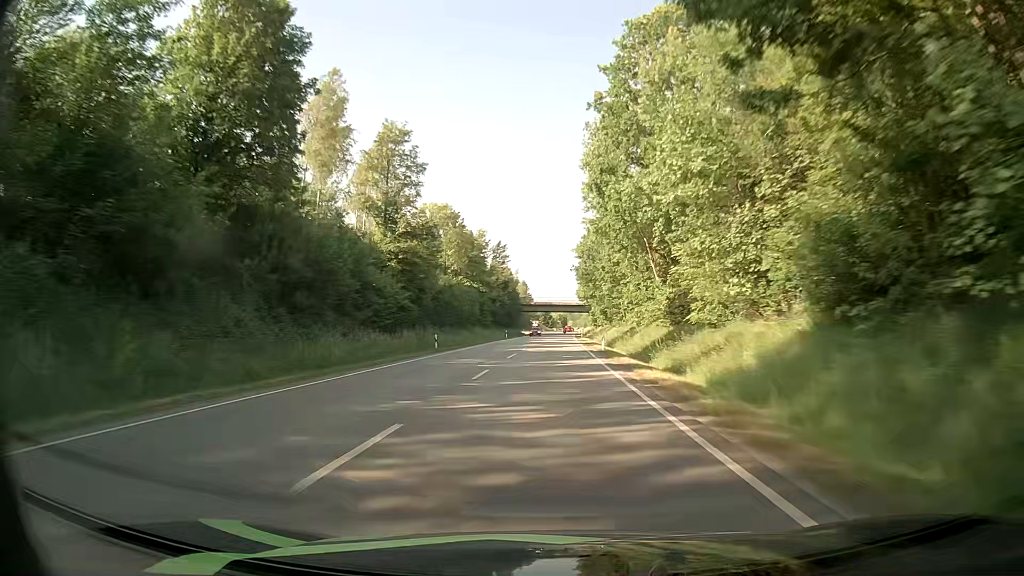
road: primary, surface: asphalt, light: Day
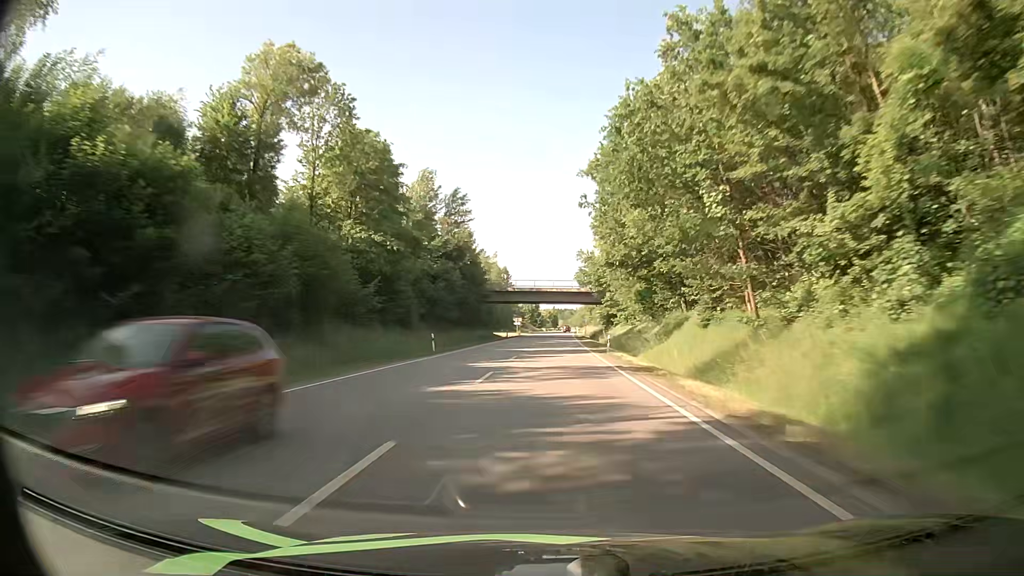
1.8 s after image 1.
(+0.5, +50.8) m; +1°
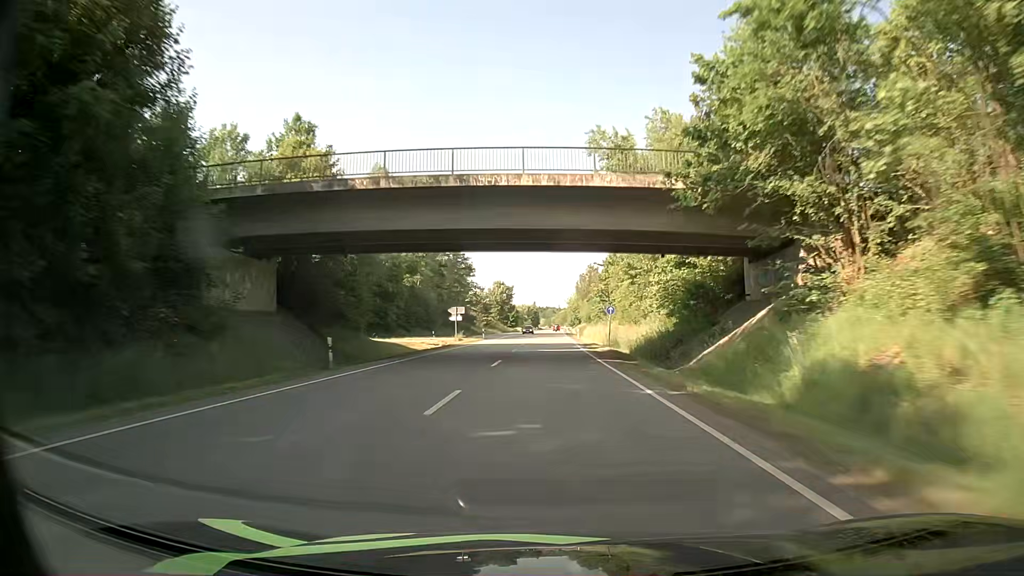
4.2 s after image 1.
(+0.7, +67.7) m; +1°
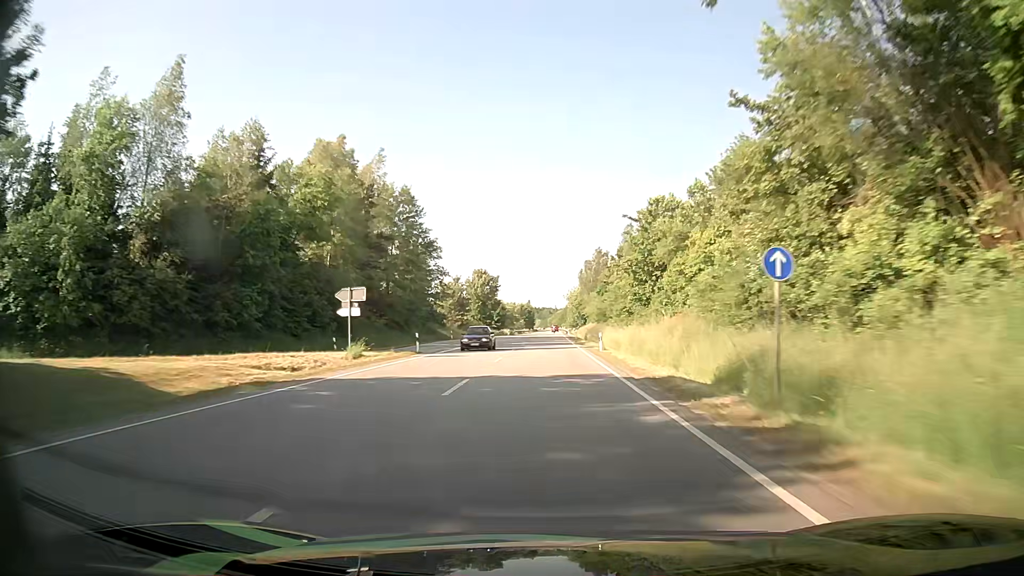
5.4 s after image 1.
(+0.2, +33.9) m; 0°
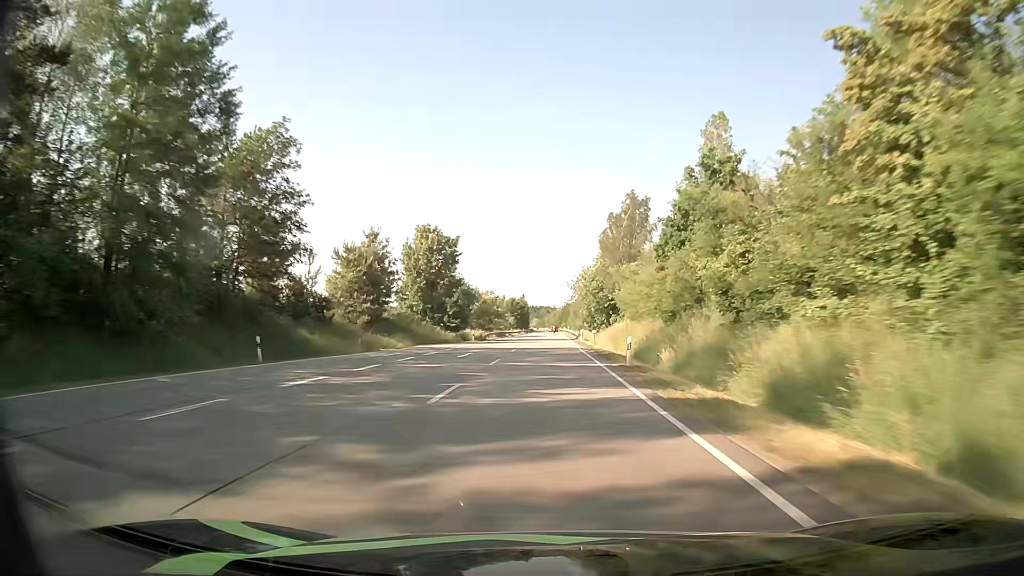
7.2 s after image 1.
(+0.3, +50.8) m; +1°
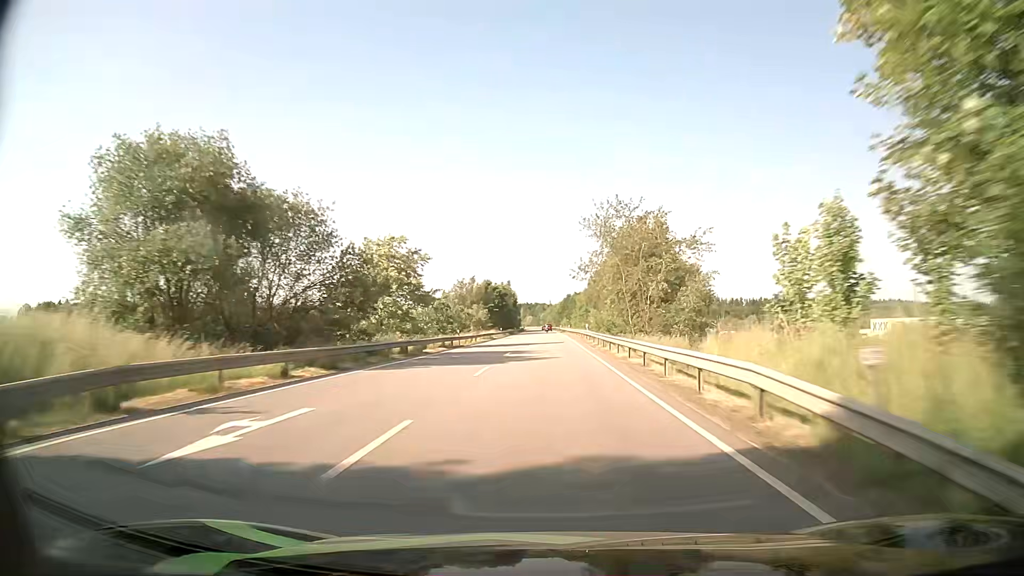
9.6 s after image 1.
(+0.2, +67.7) m; 0°
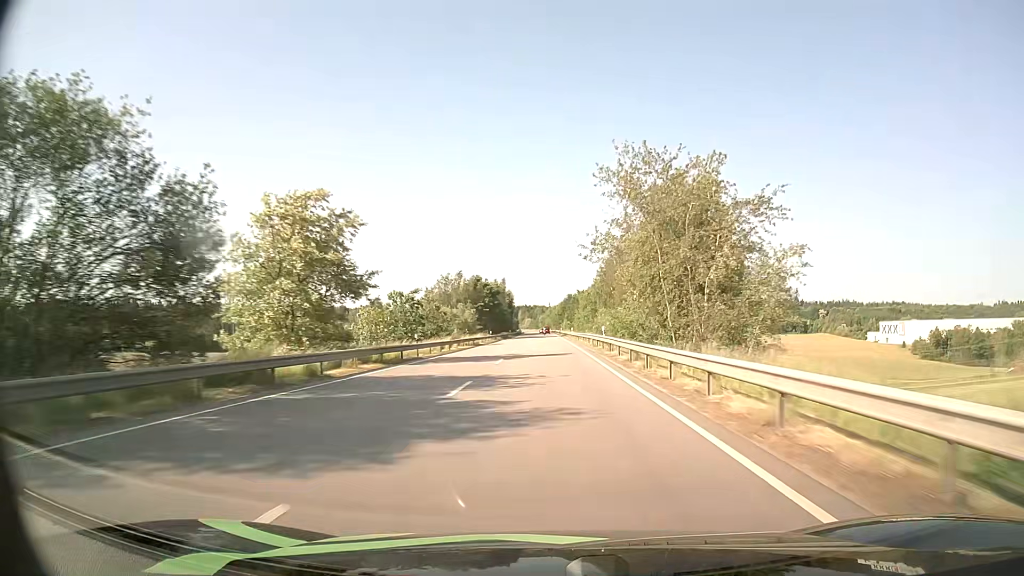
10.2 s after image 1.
(0.0, +16.9) m; 0°
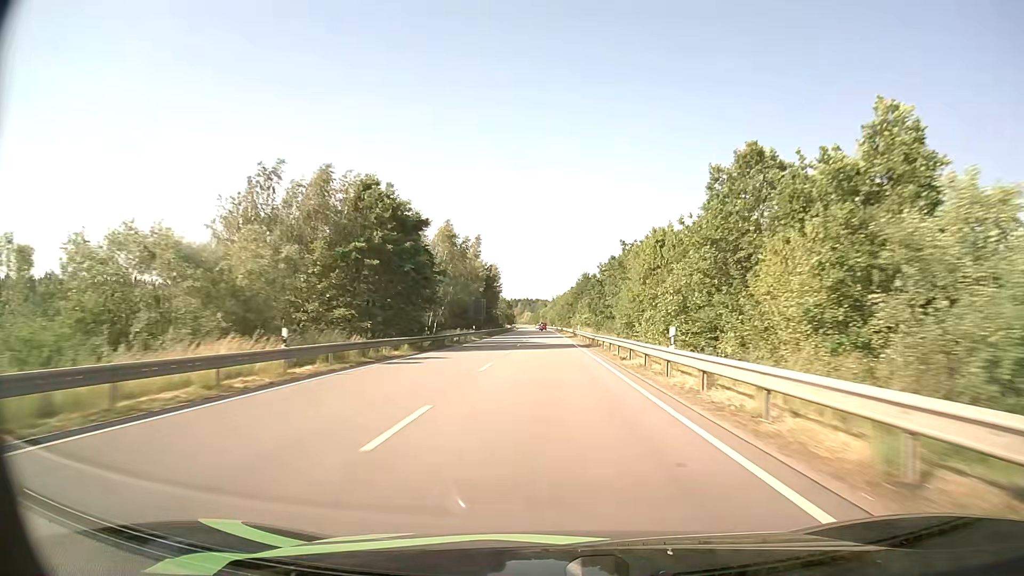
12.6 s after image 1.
(0.0, +67.7) m; 0°
(0, +10) (0, +20) (0, +30) (0, +40) (0, +50) (0, +60) (0, +70) (0, +80) (0, +90) (-1, +100) m
